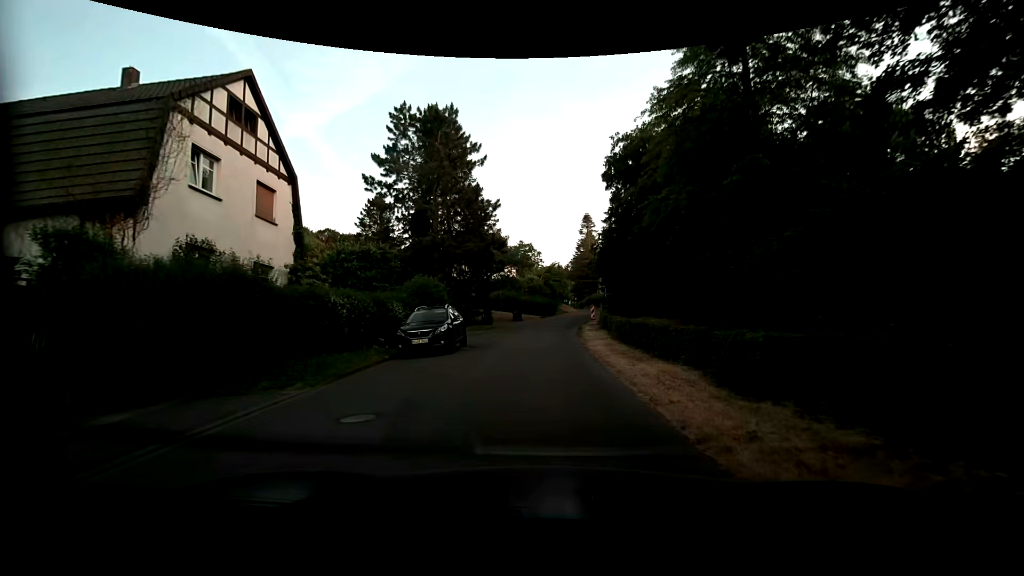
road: residential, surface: asphalt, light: Day
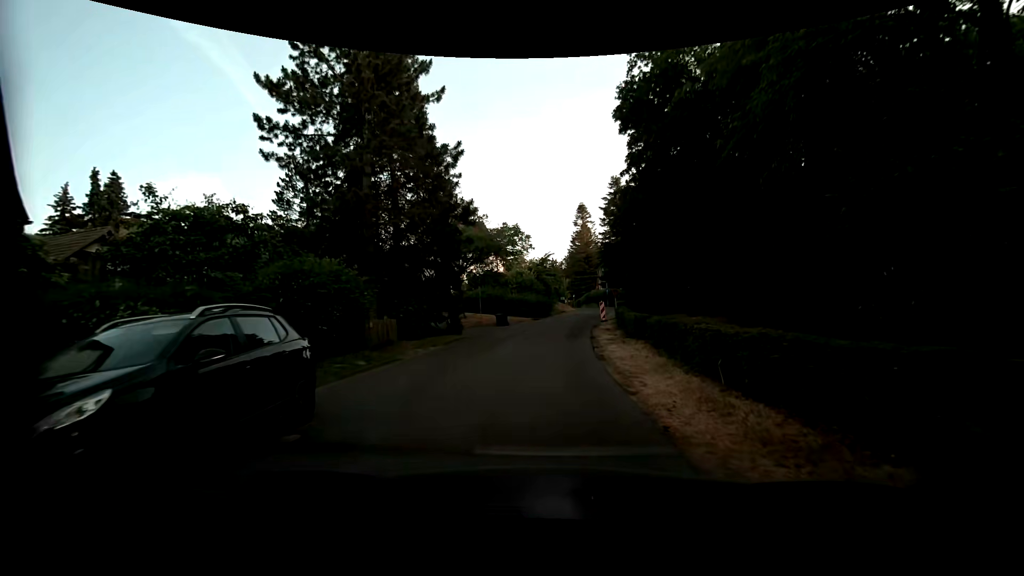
(+0.1, +11.9) m; +1°
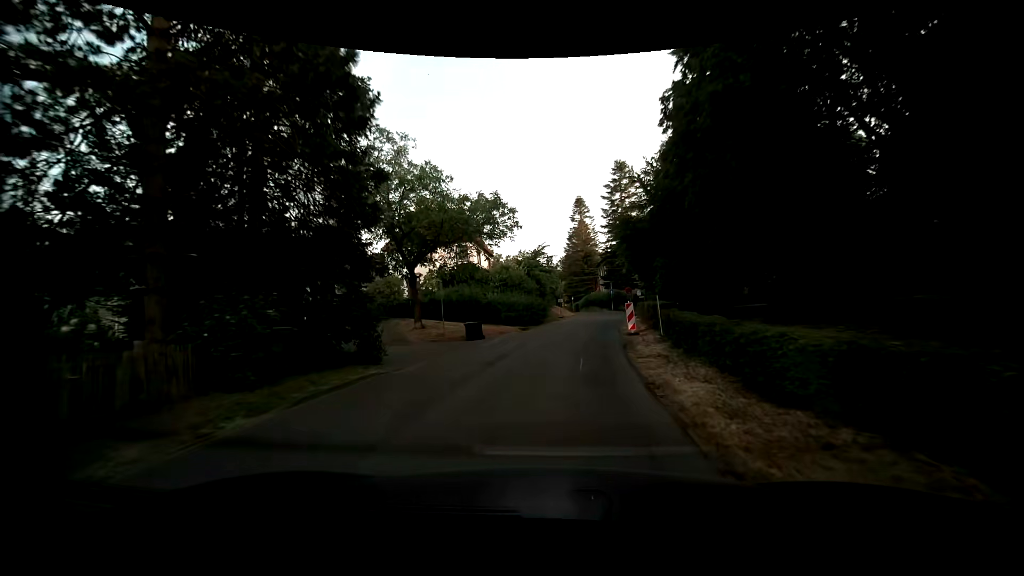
(0.0, +12.4) m; 0°
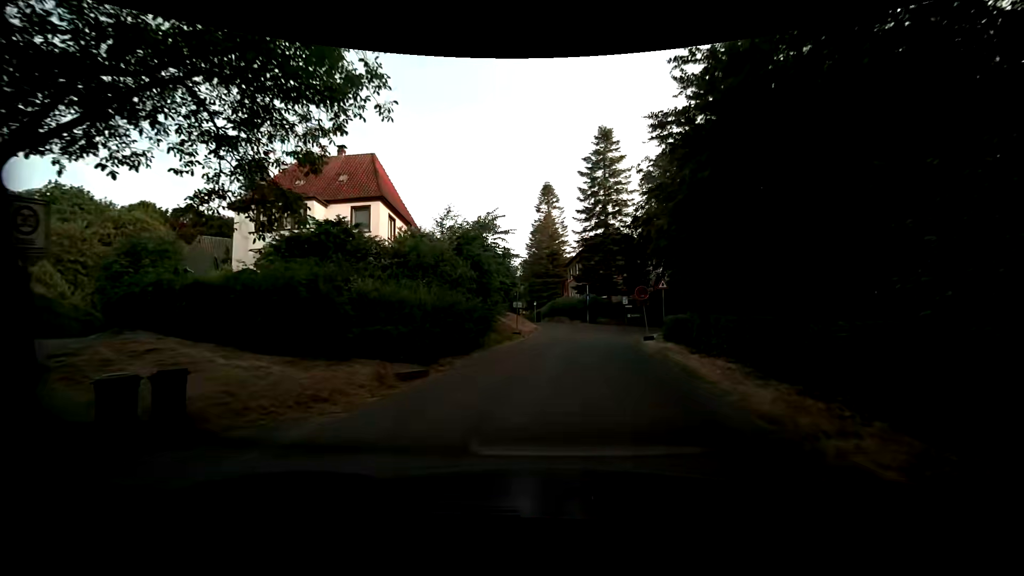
(+0.3, +19.5) m; +4°
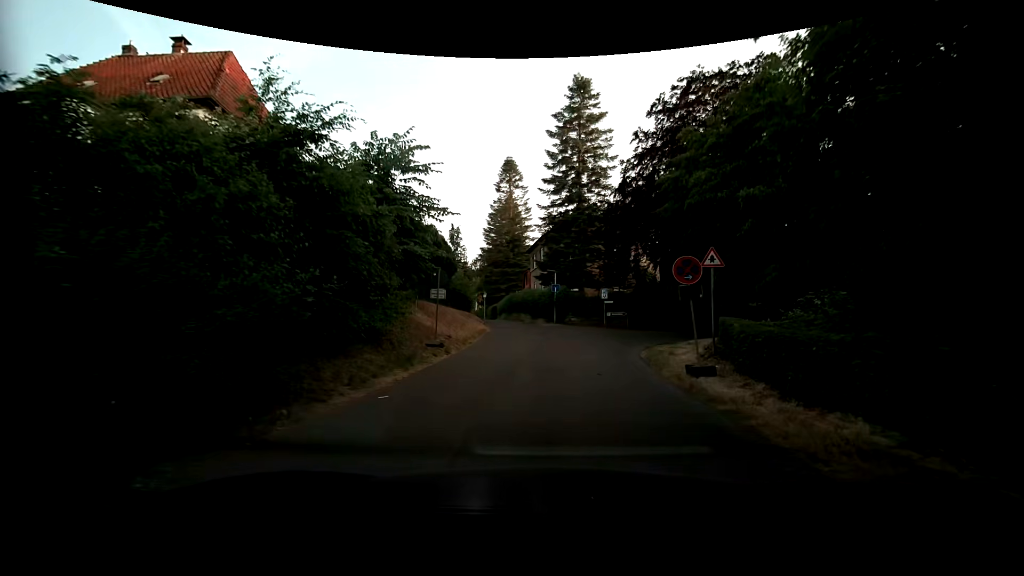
(+0.7, +12.6) m; +4°
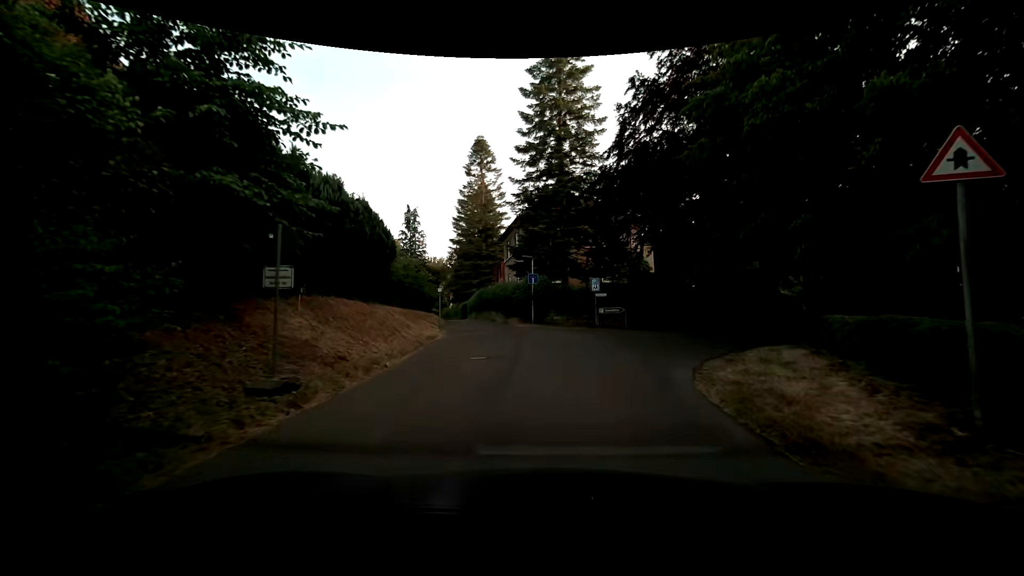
(+0.3, +8.5) m; +4°
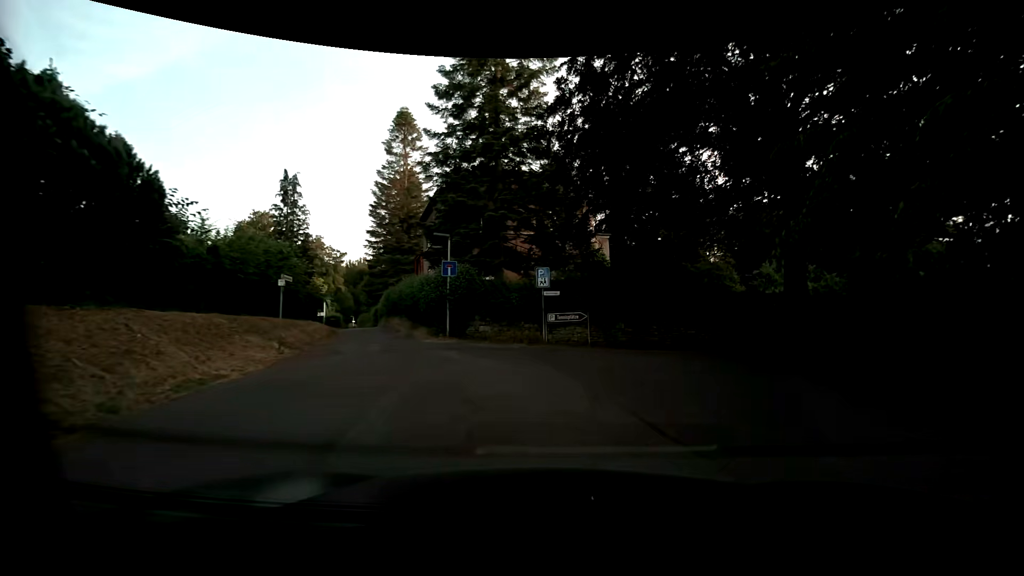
(+0.3, +10.6) m; +6°
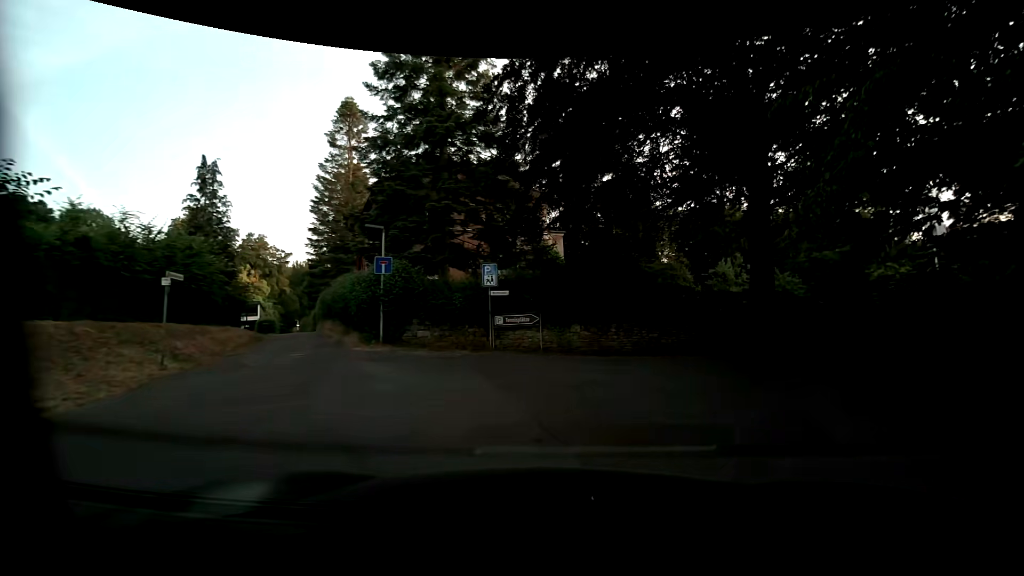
(+0.1, +2.2) m; +6°
